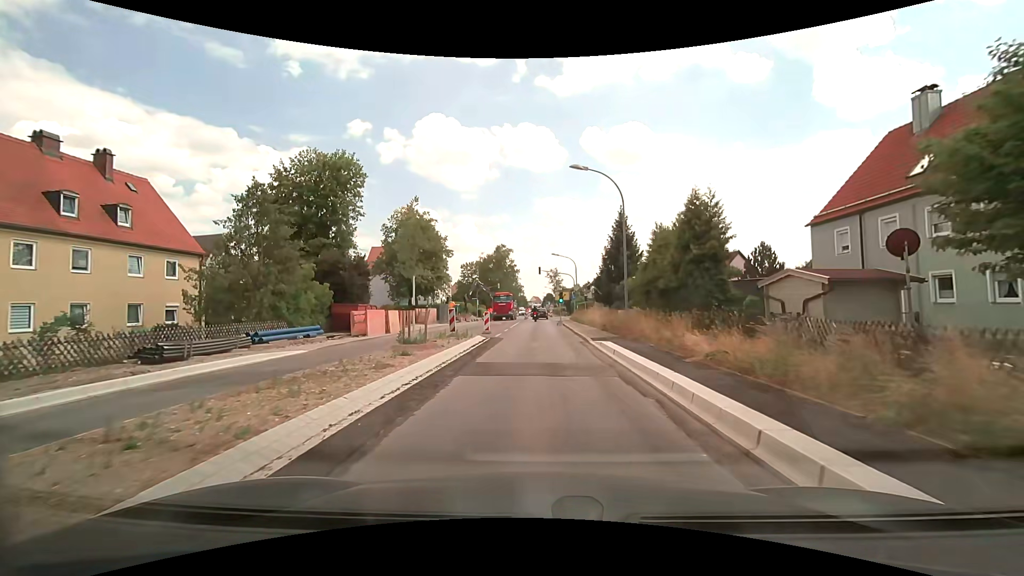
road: secondary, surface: asphalt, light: Day
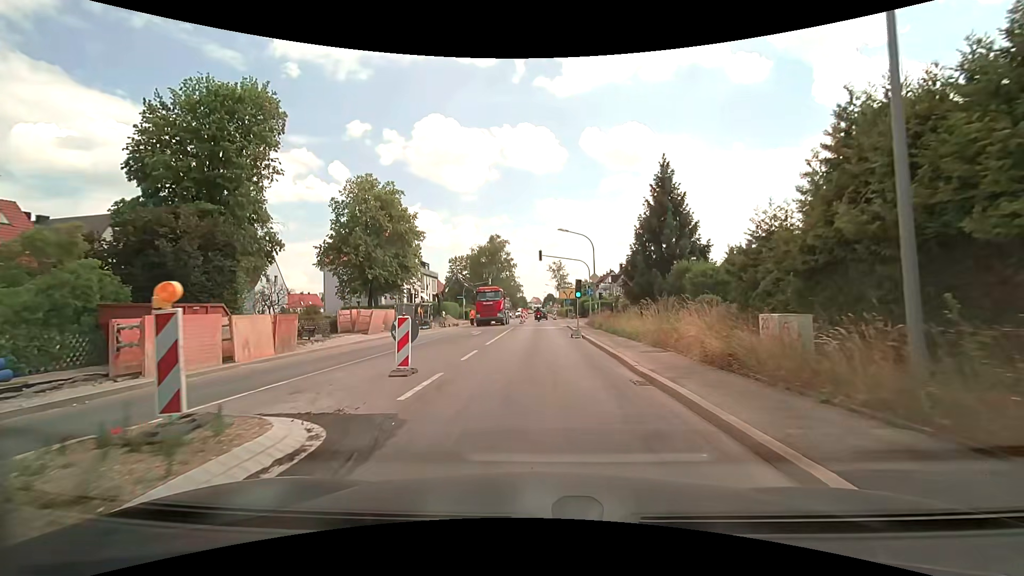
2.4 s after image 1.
(+0.1, +17.2) m; +1°
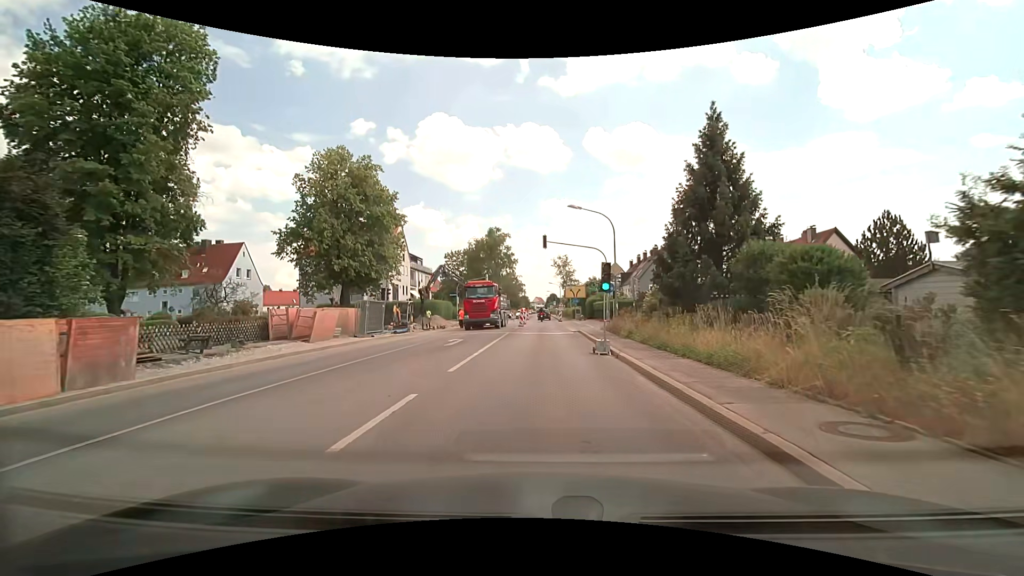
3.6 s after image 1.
(-0.1, +8.6) m; -1°
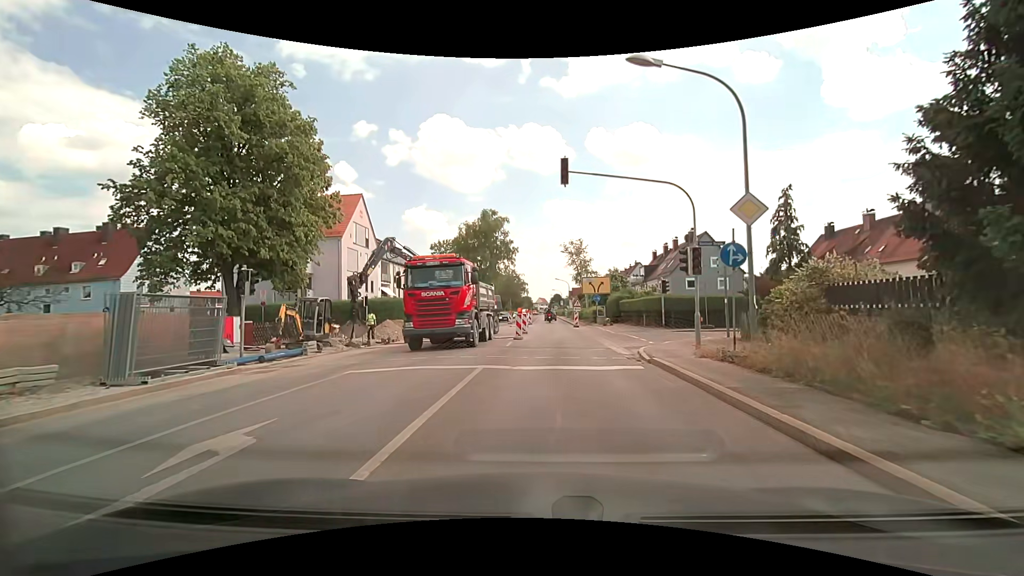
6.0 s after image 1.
(-0.2, +17.2) m; 0°
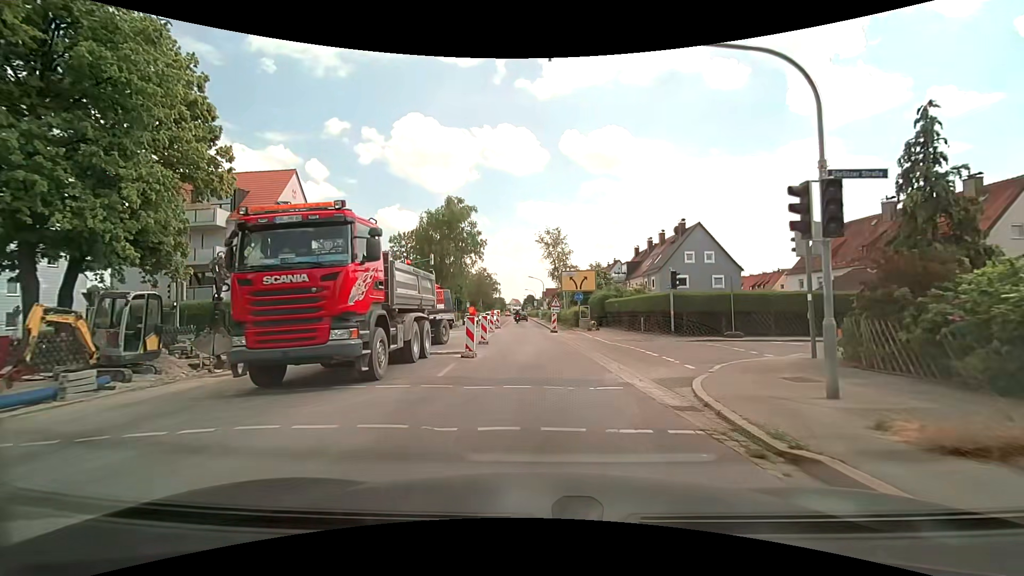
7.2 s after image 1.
(+0.2, +8.5) m; +3°
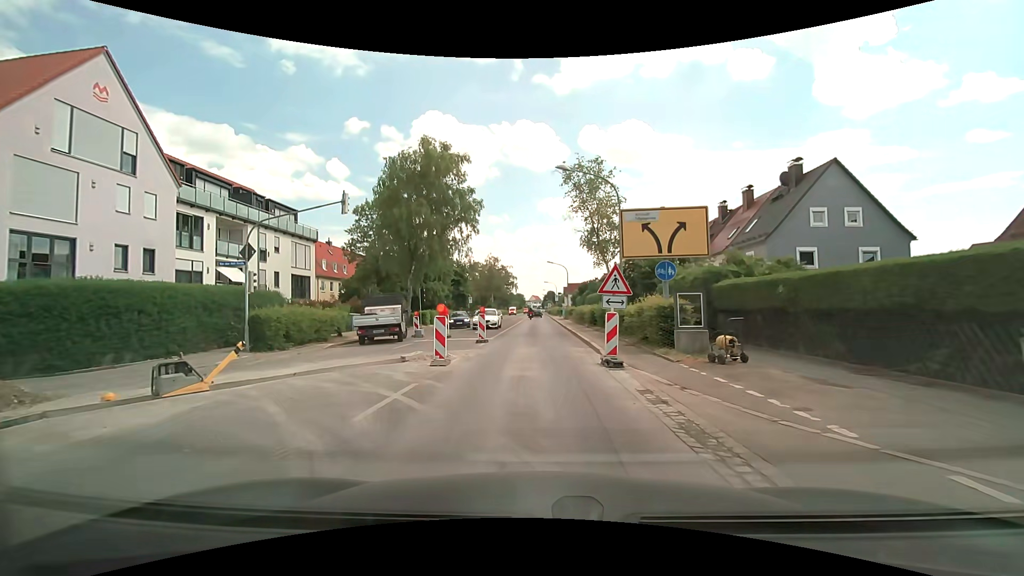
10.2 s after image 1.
(+0.1, +21.3) m; -2°
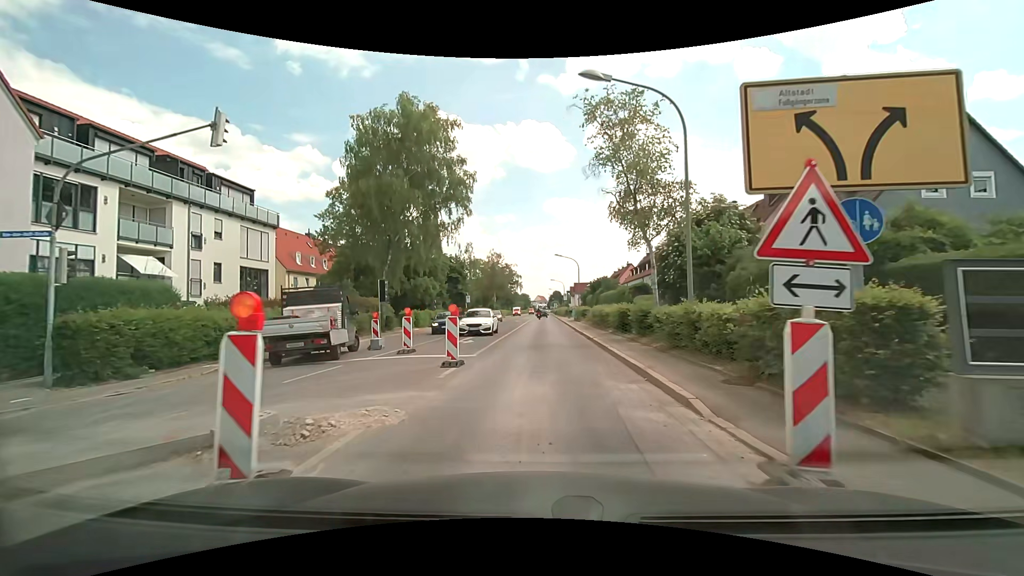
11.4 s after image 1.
(-0.1, +8.5) m; 0°
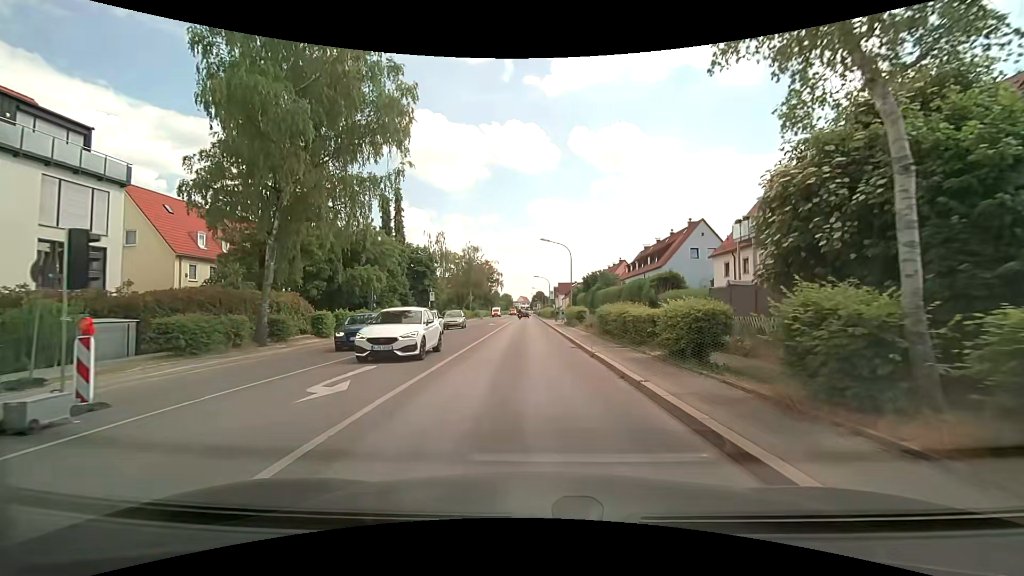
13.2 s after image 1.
(+0.2, +12.8) m; +2°
(0, +10) (0, +20) (0, +30) (-1, +40) (-1, +50) (-1, +60) (-1, +70) (-1, +80) (-1, +90) (-1, +100) m
